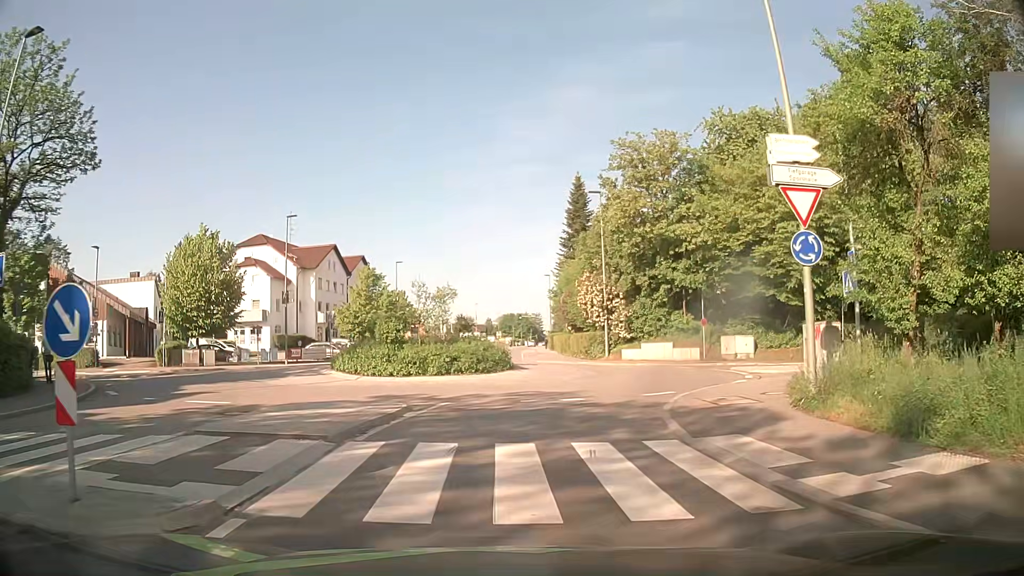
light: Day
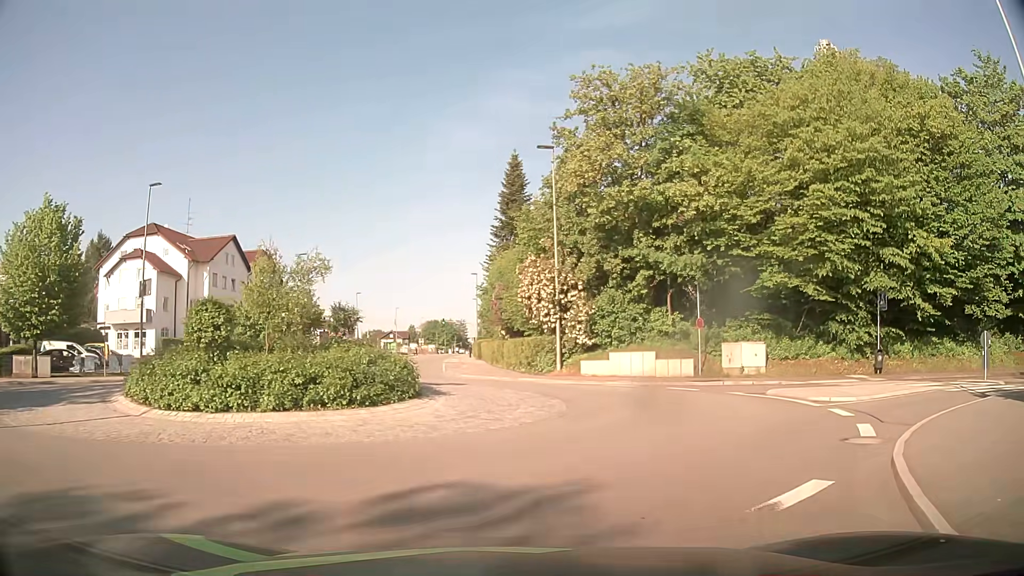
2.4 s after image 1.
(+0.2, +11.3) m; +6°
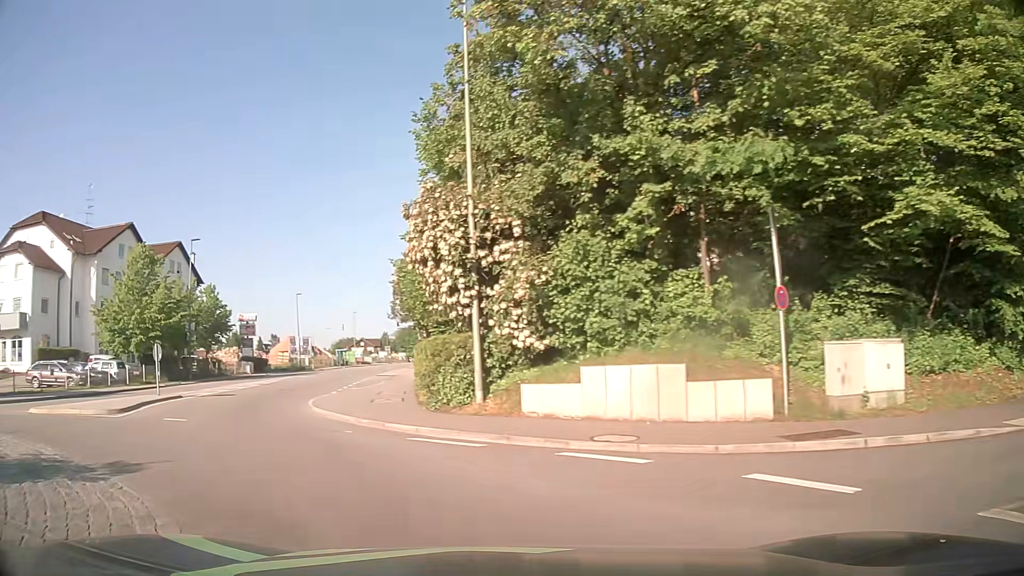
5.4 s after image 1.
(+2.4, +15.1) m; +1°
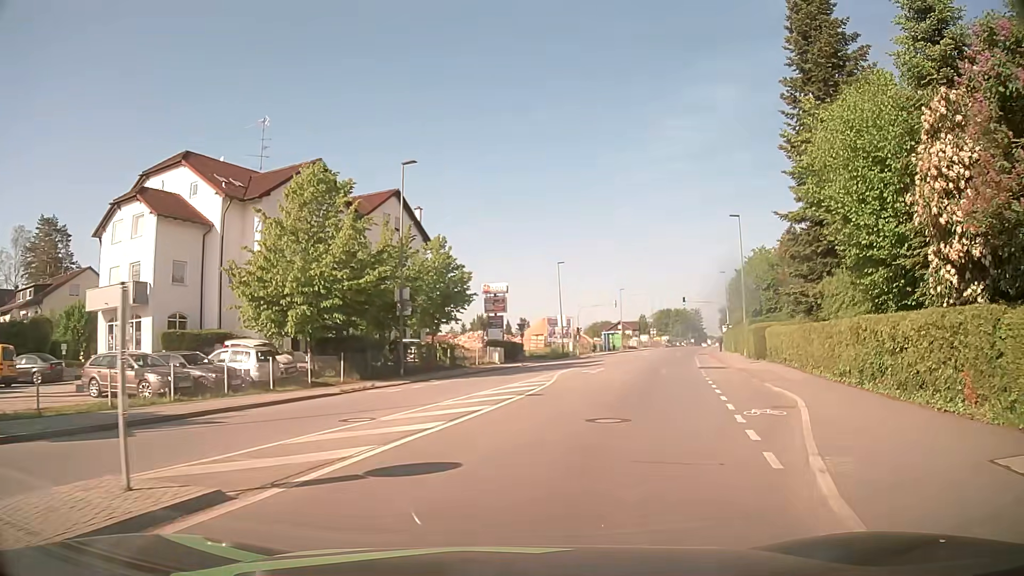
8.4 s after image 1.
(-6.6, +17.3) m; -21°
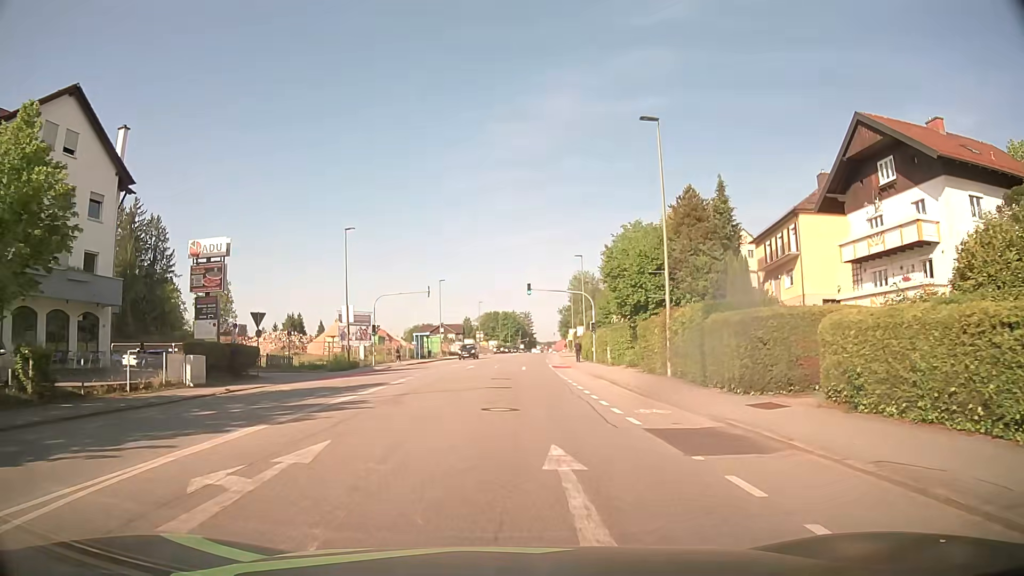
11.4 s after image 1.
(+4.2, +23.6) m; +14°
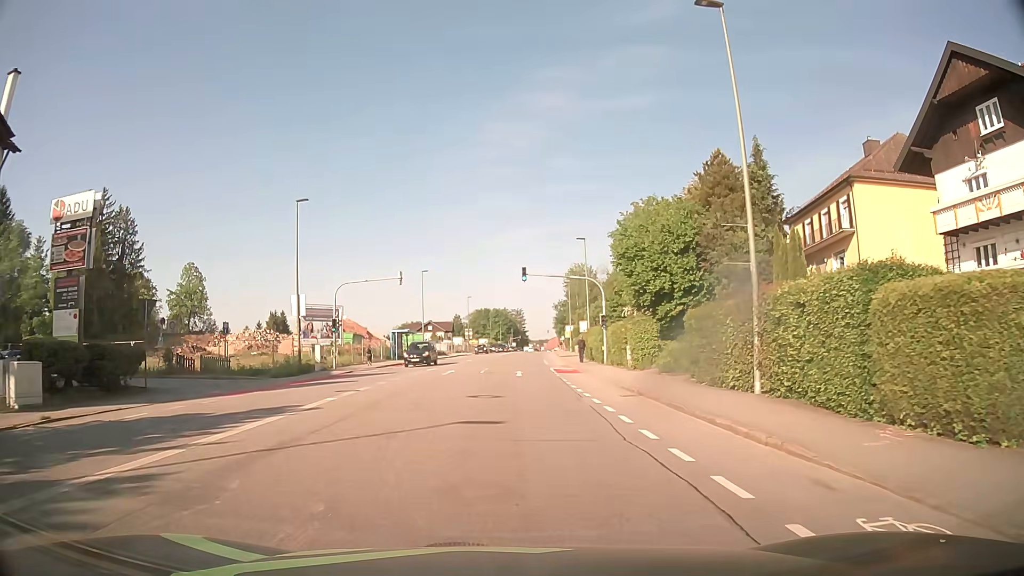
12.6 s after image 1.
(+0.2, +10.0) m; +1°
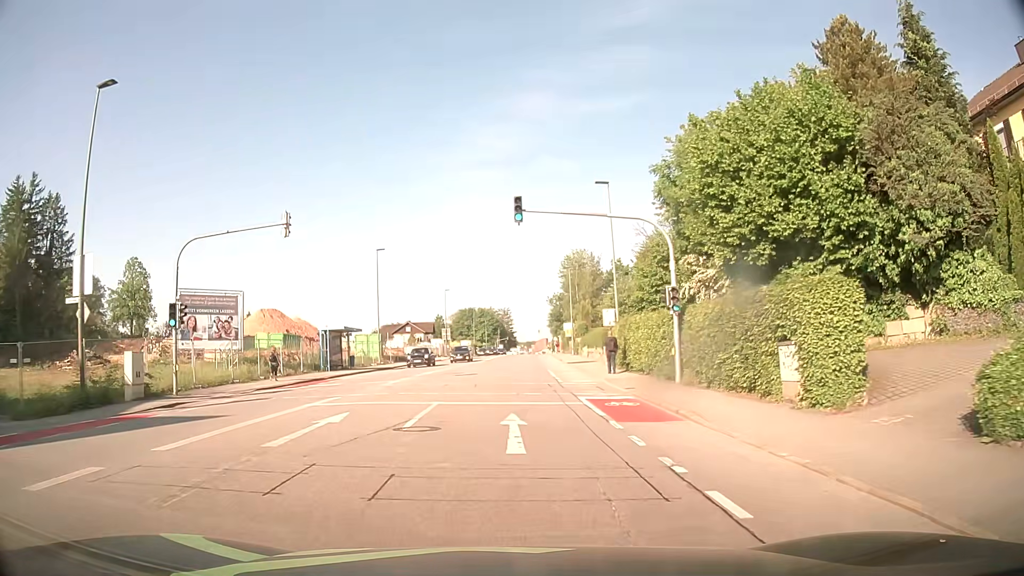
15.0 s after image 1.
(+0.4, +20.9) m; +2°
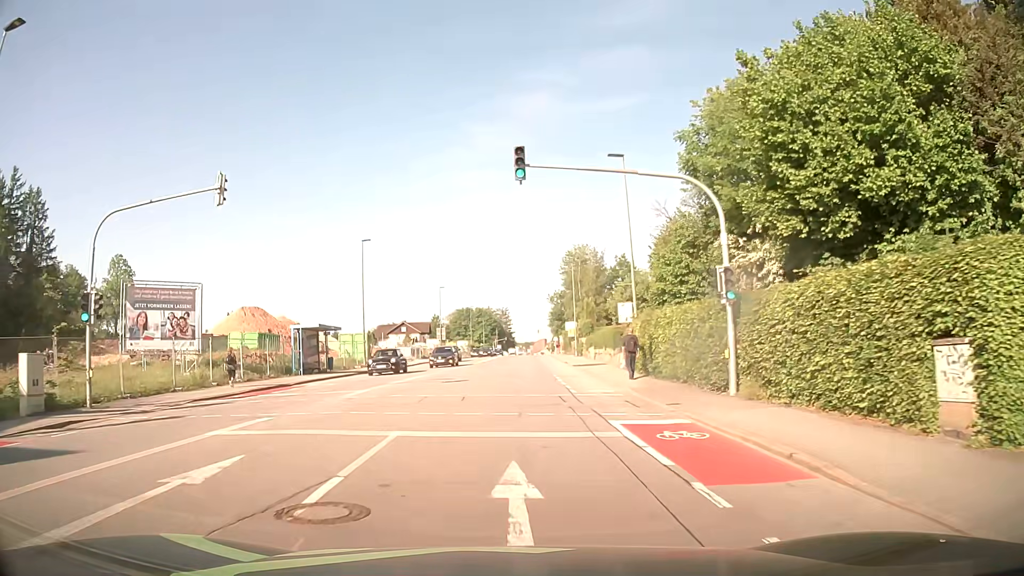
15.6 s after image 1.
(0.0, +5.7) m; 0°
(0, +10) (0, +20) (0, +30) (+1, +40) (+1, +50) (+2, +60) (+2, +70) (+3, +80) (+3, +90) (+4, +100) m
